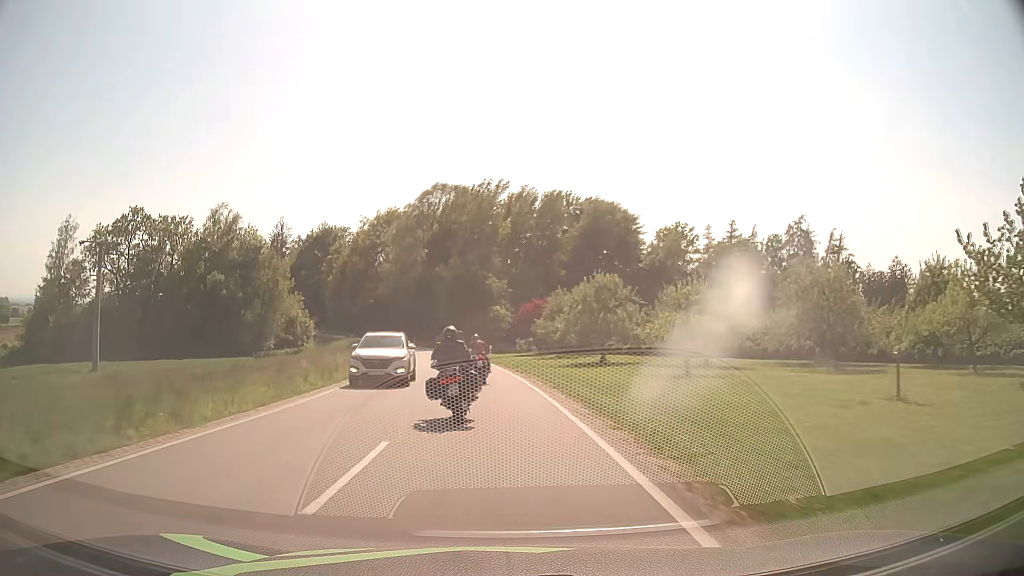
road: secondary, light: Day
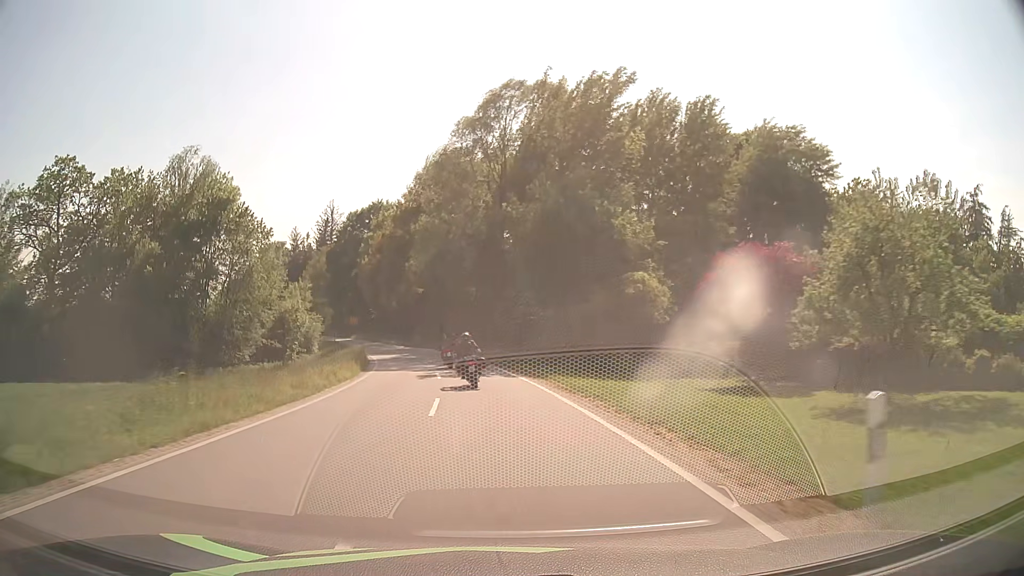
(-2.8, +40.9) m; -7°
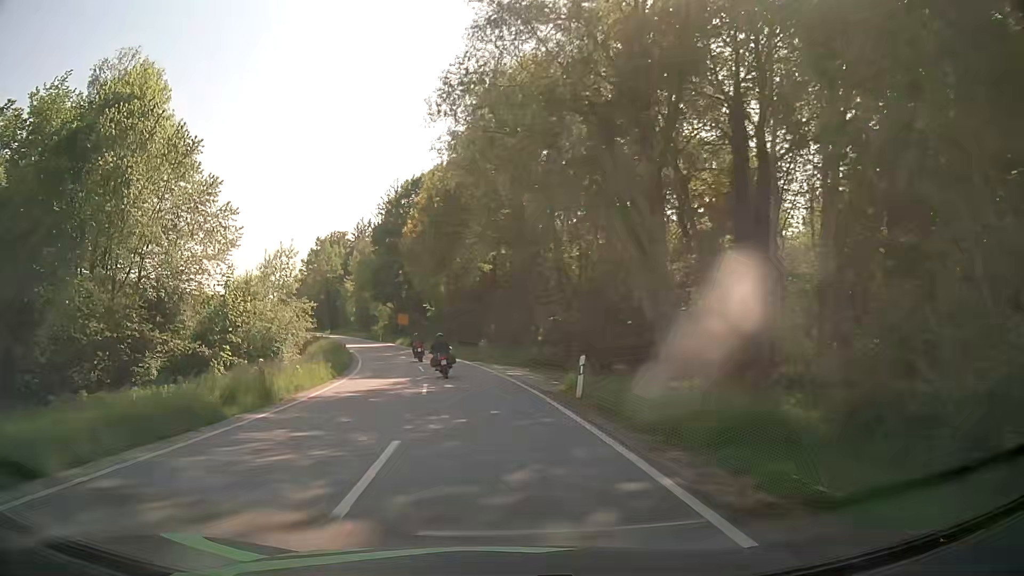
(-2.1, +31.3) m; -8°
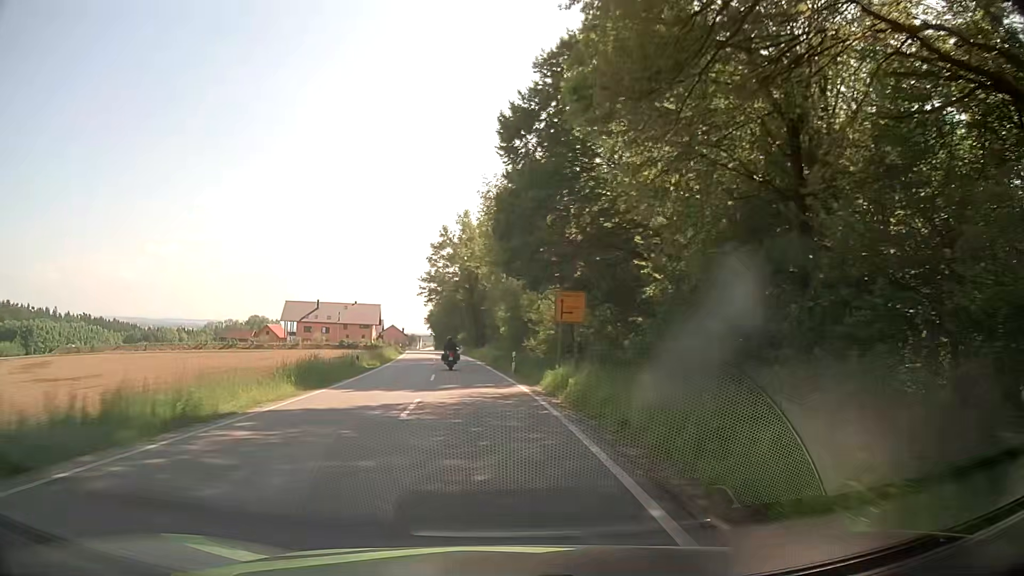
(-6.9, +52.9) m; -16°
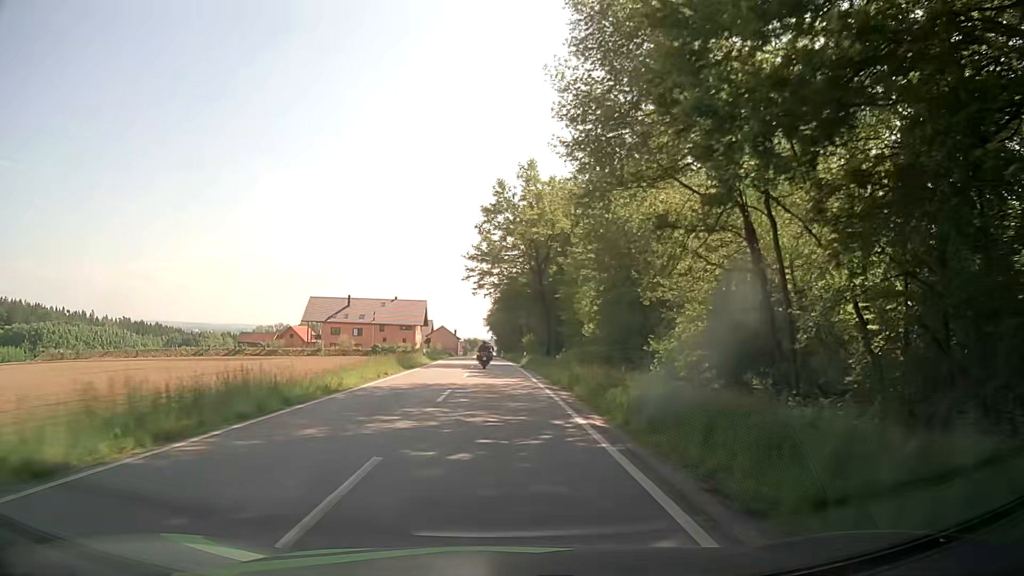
(-1.8, +32.4) m; -6°
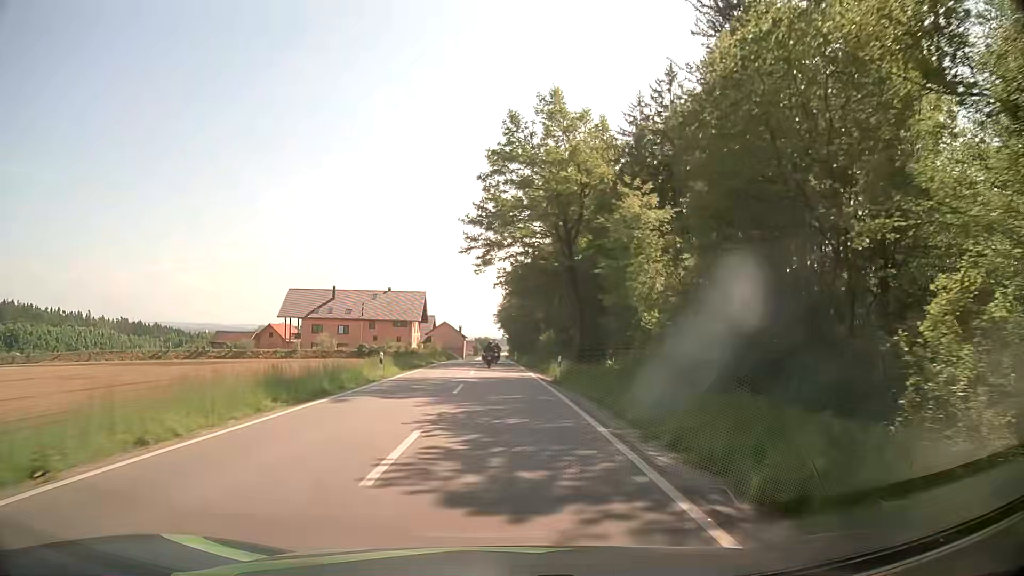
(-0.4, +21.7) m; -1°
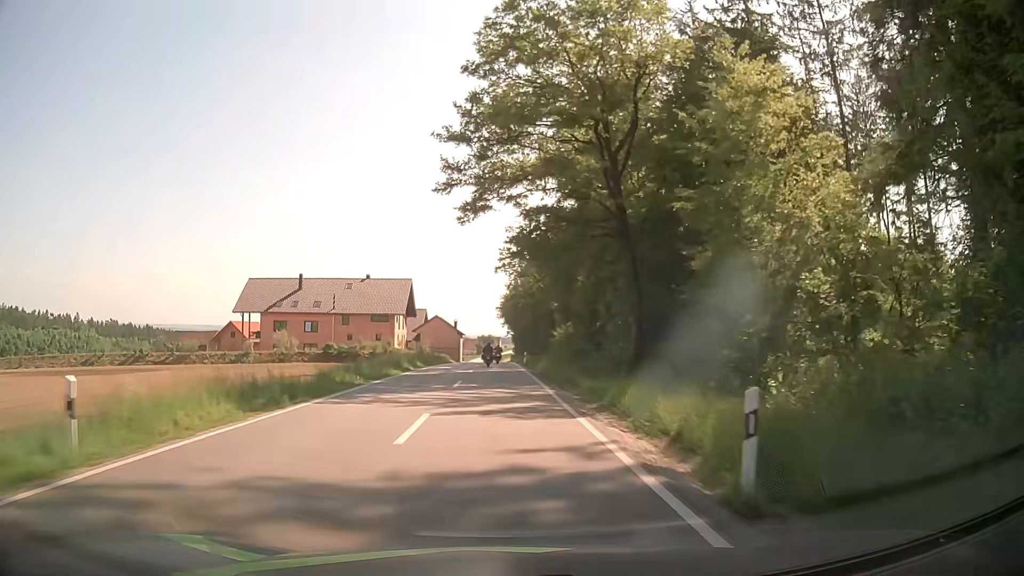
(-0.1, +21.4) m; 0°
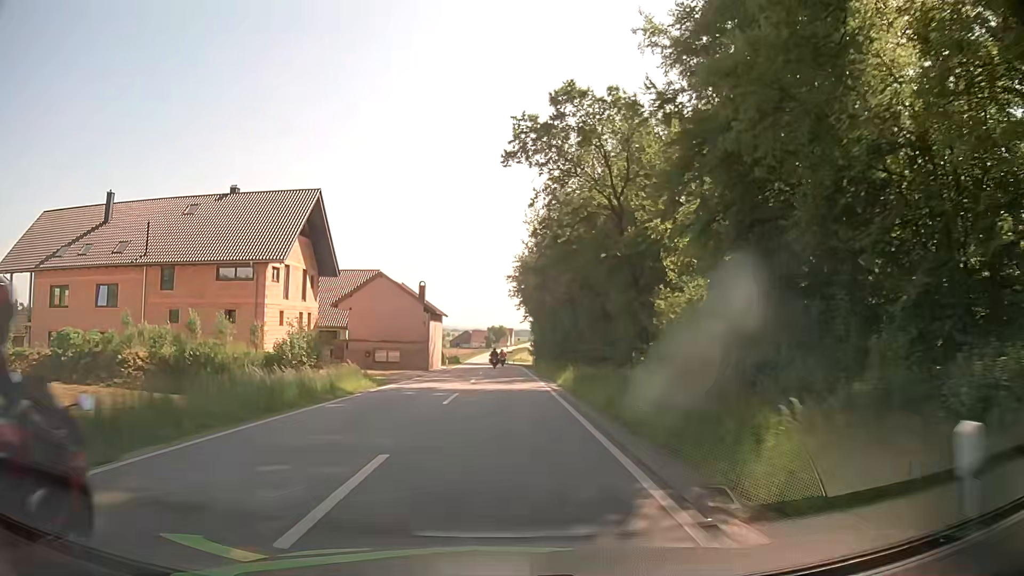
(-0.7, +52.6) m; -2°
(0, +10) (0, +20) (0, +30) (0, +40) (0, +50) (0, +60) (0, +70) (0, +80) (-1, +90) (-1, +100) m
